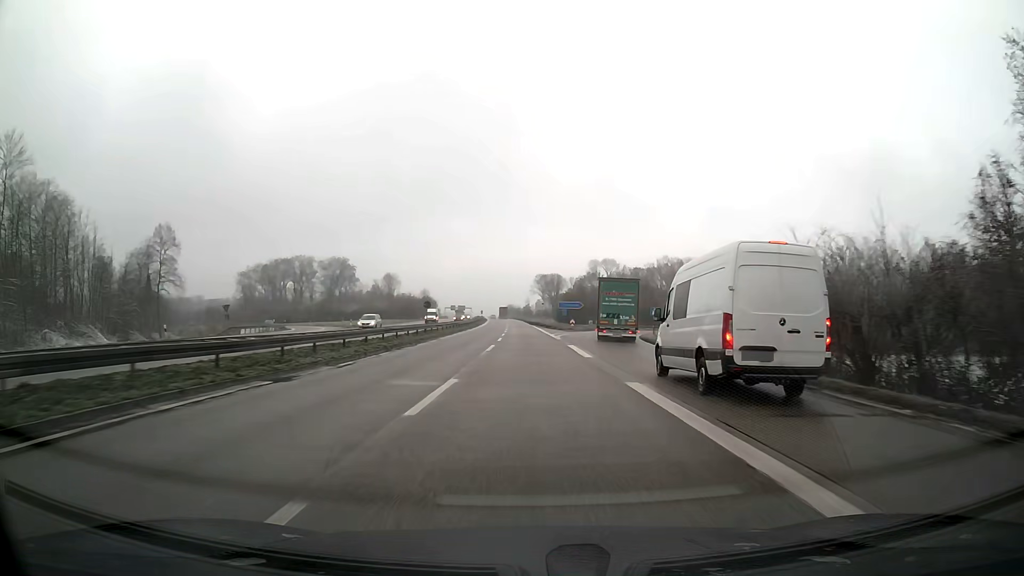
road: trunk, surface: asphalt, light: Day
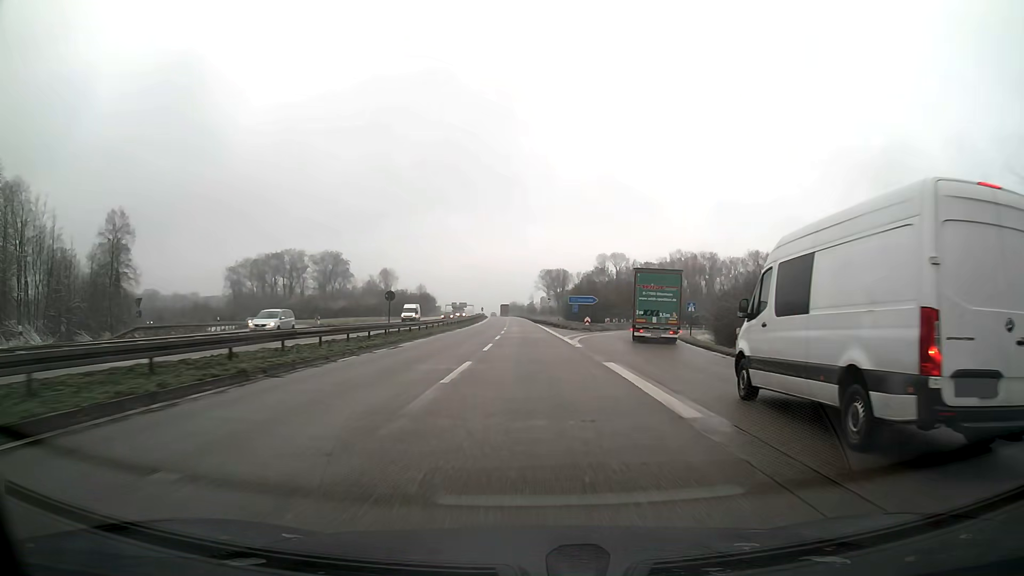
(-0.1, +15.5) m; 0°
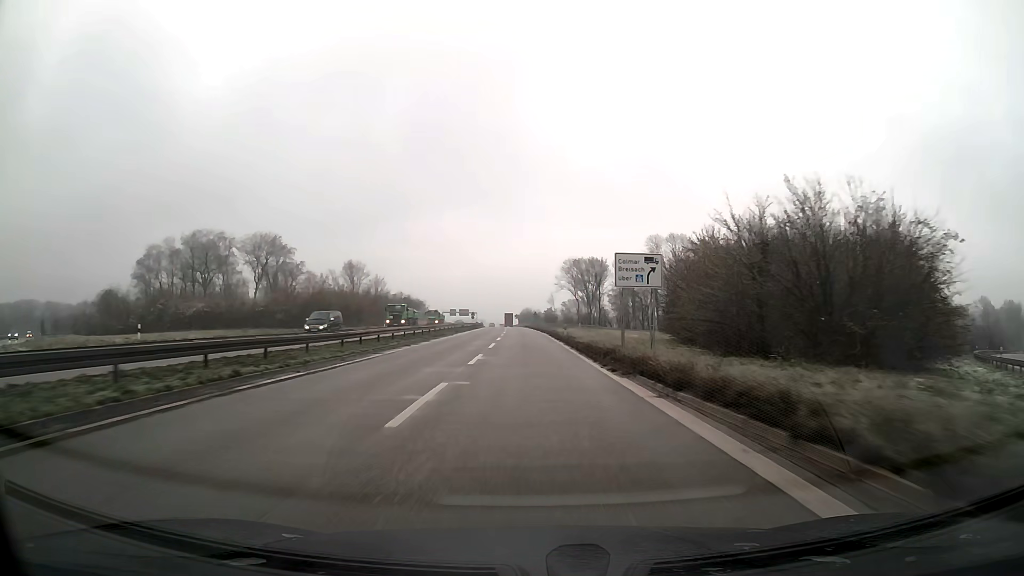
(-0.9, +78.0) m; -1°
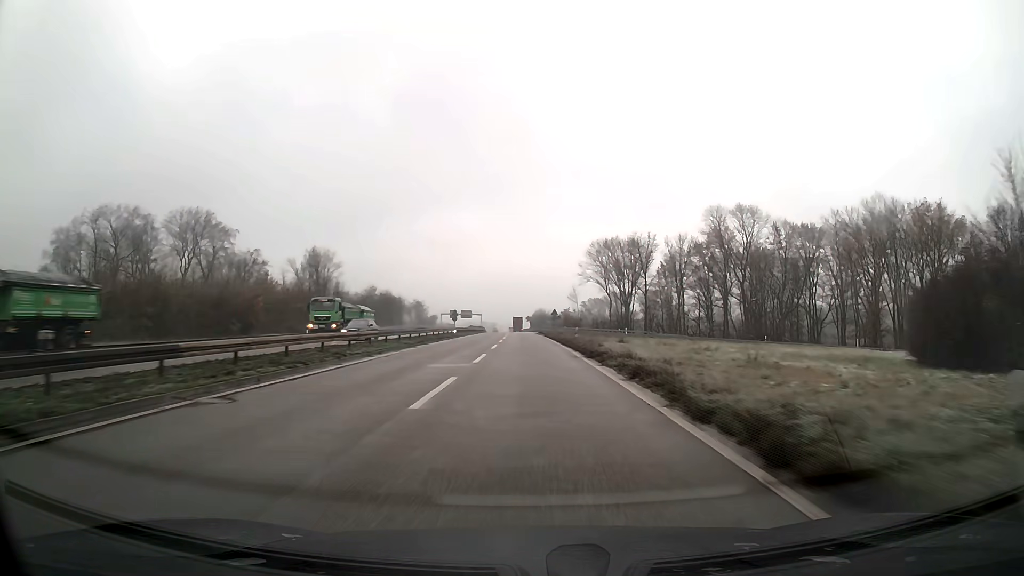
(-0.4, +46.6) m; -1°
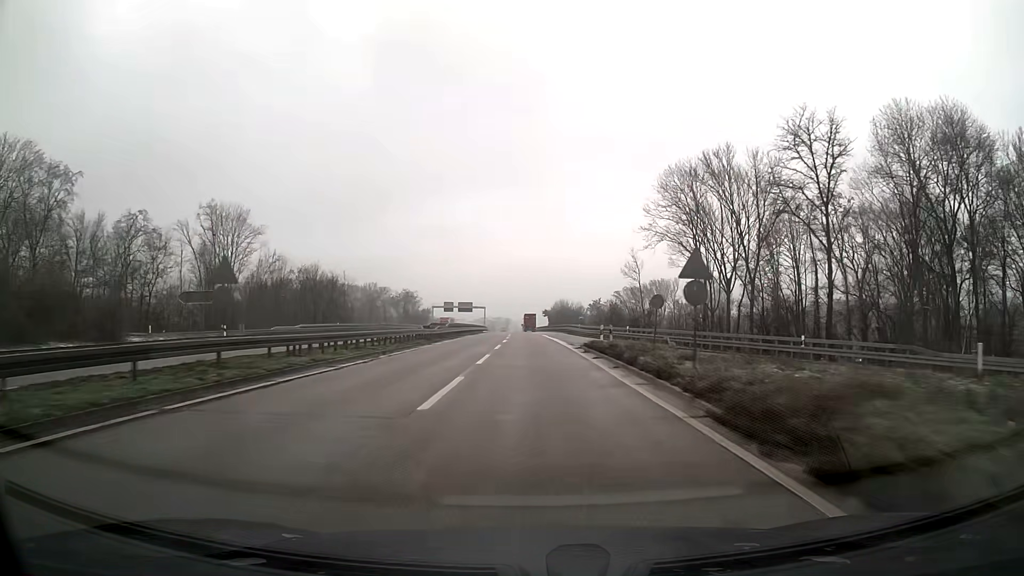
(-0.7, +61.9) m; -1°
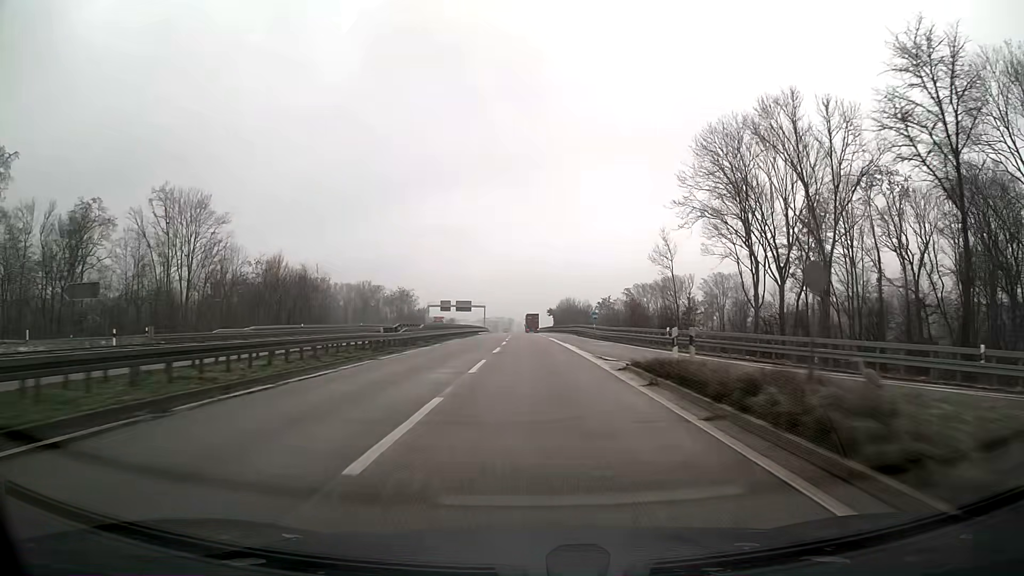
(0.0, +15.5) m; 0°
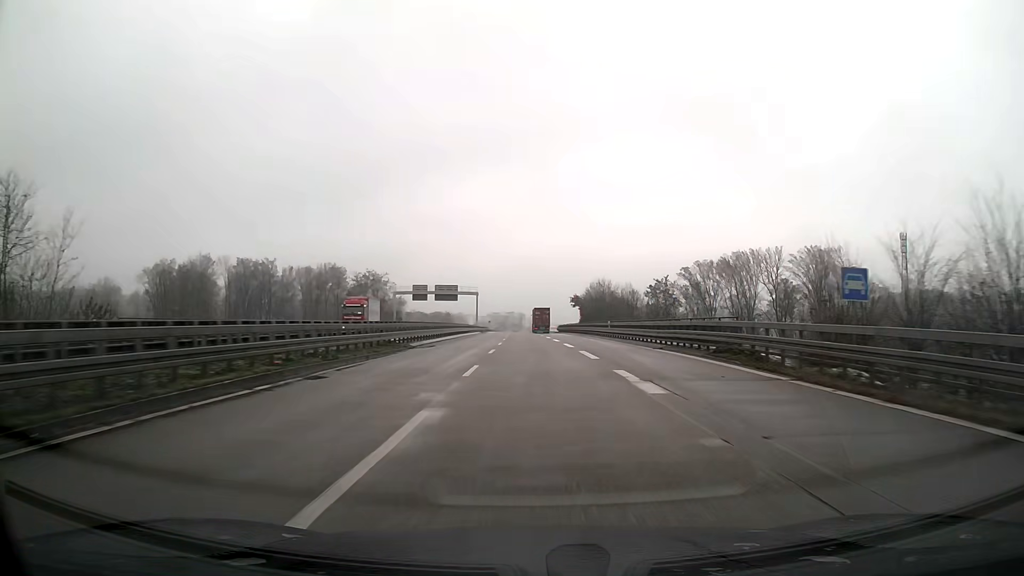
(-0.5, +61.9) m; -1°
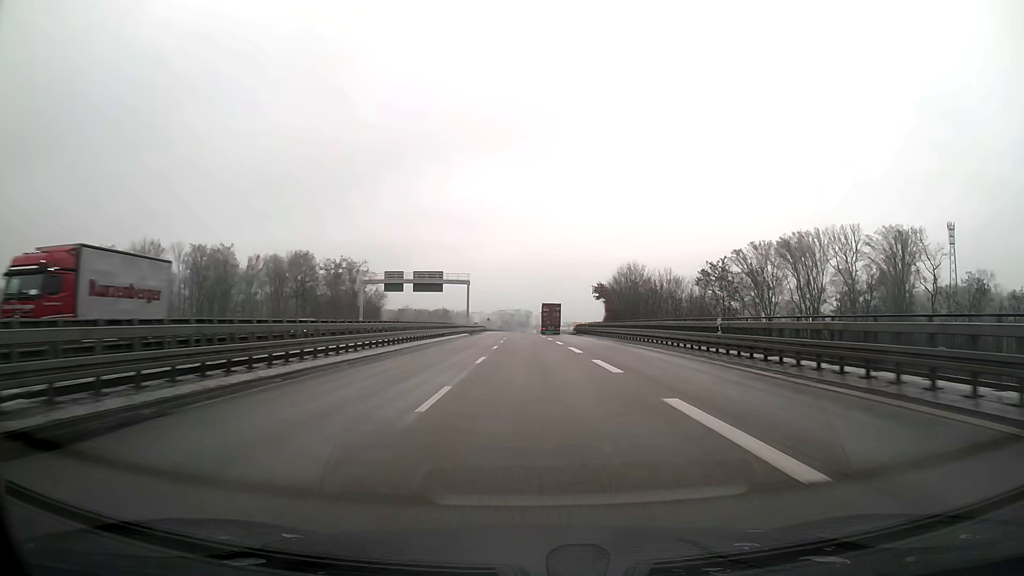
(-0.2, +31.0) m; -1°
(0, +10) (0, +20) (0, +30) (0, +40) (-1, +50) (-1, +60) (-1, +70) (-1, +80) (-1, +90) (-2, +100) m
